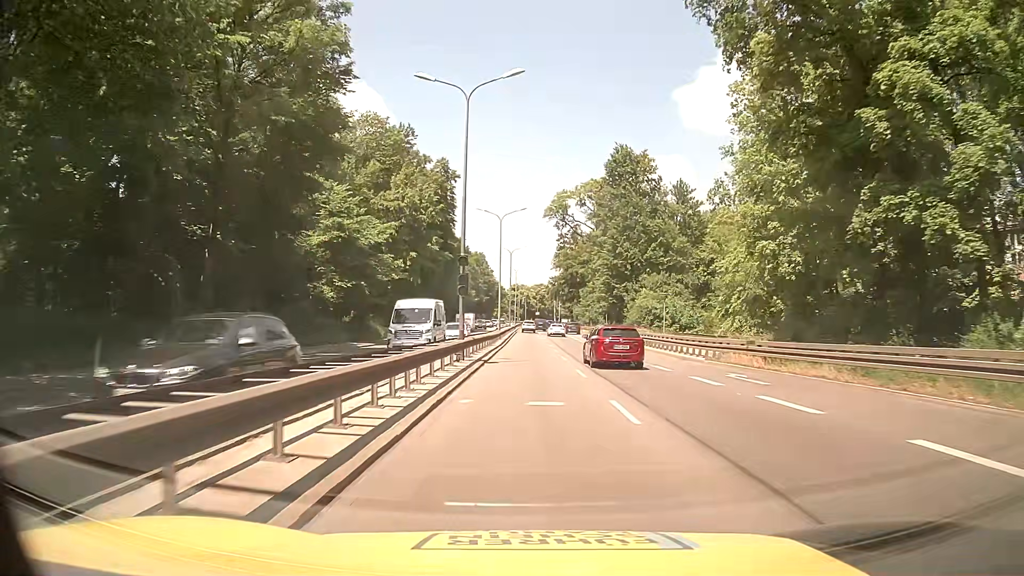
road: trunk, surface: asphalt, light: Day
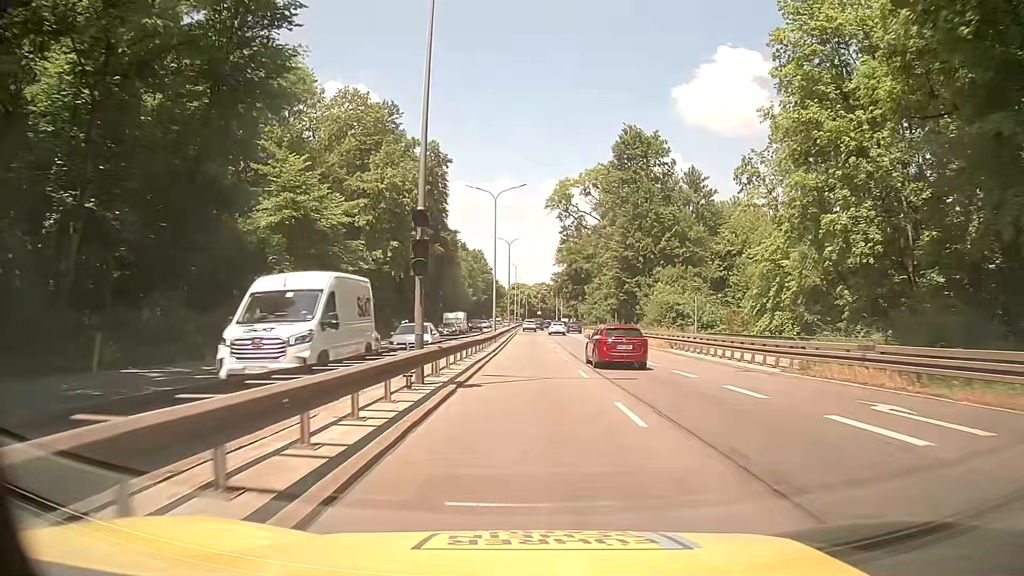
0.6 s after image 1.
(-0.1, +9.3) m; 0°
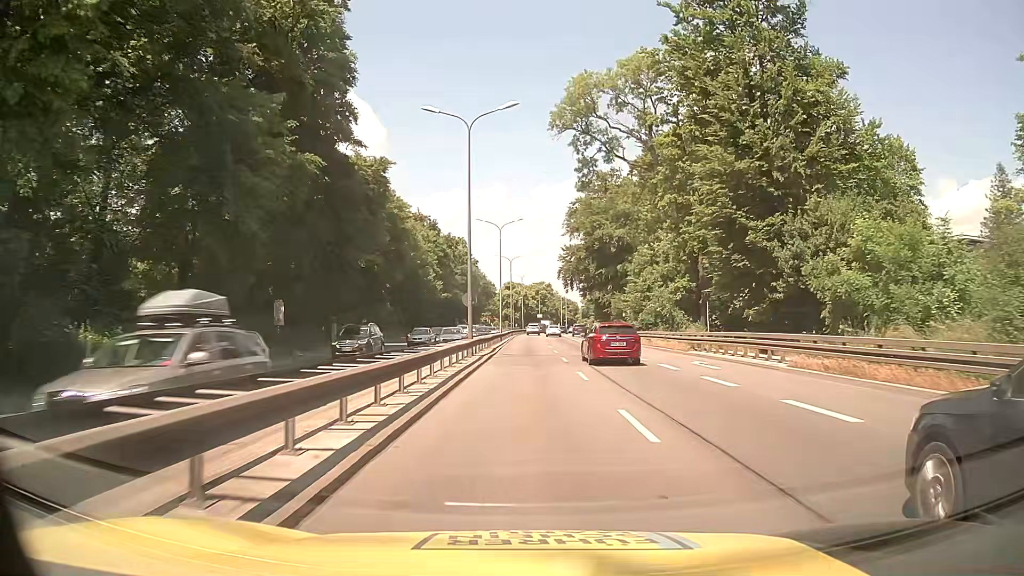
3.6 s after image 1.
(0.0, +46.5) m; 0°
(0, +10) (0, +20) (0, +30) (0, +40) (0, +50) (0, +60) (0, +70) (0, +80) (0, +90) (+1, +100) m
